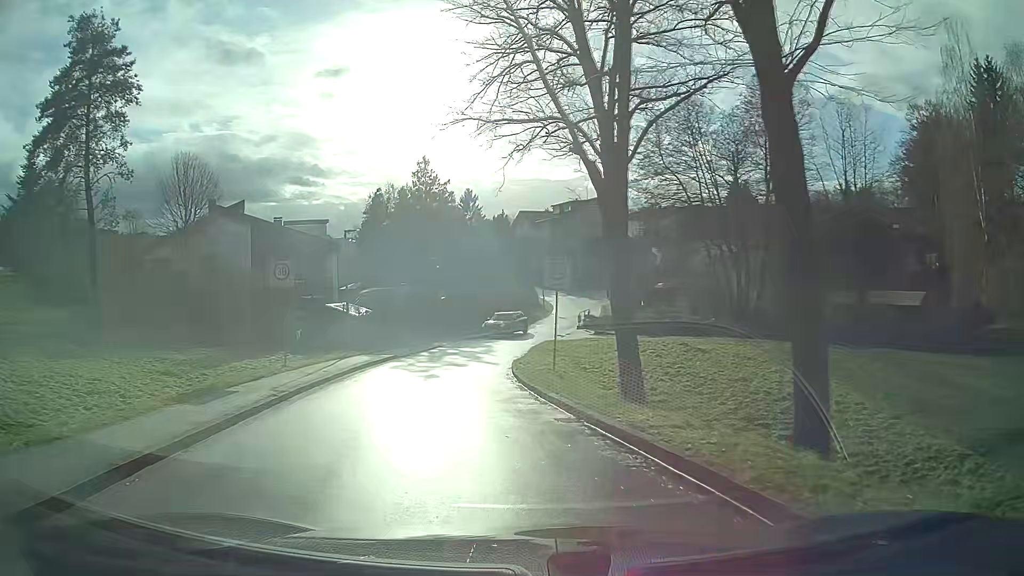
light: Day
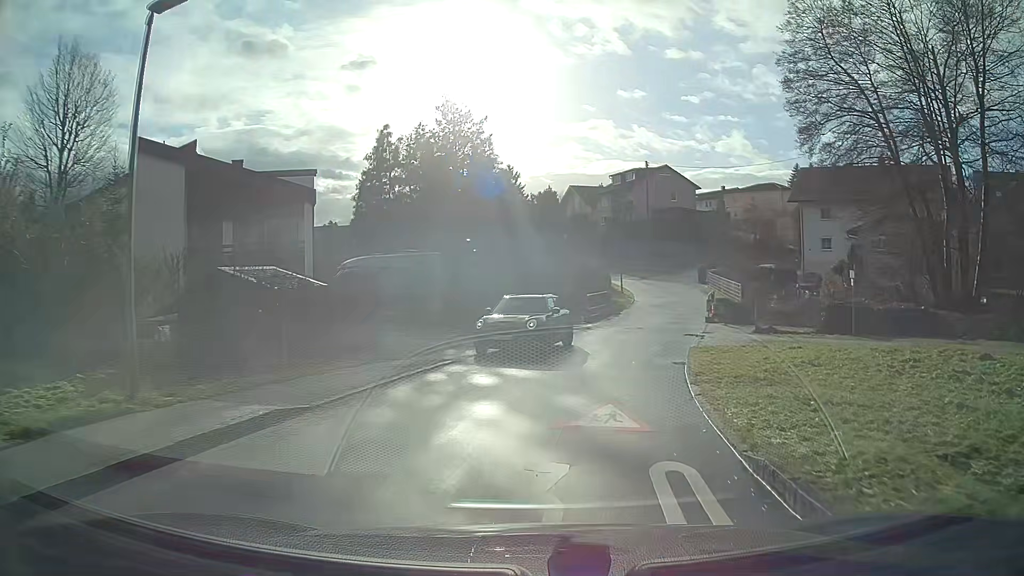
(-1.4, +20.4) m; 0°
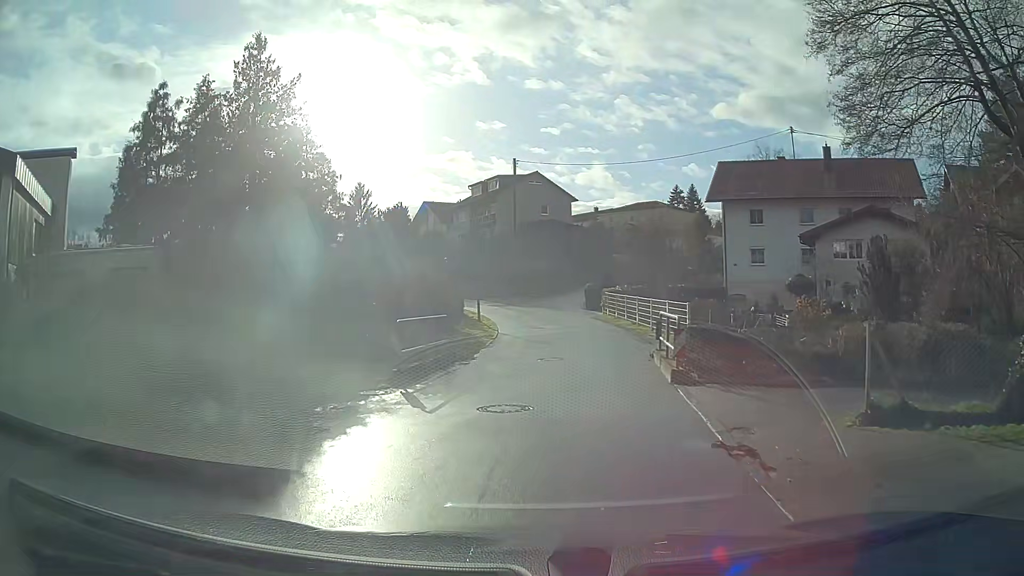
(+1.7, +15.6) m; +10°
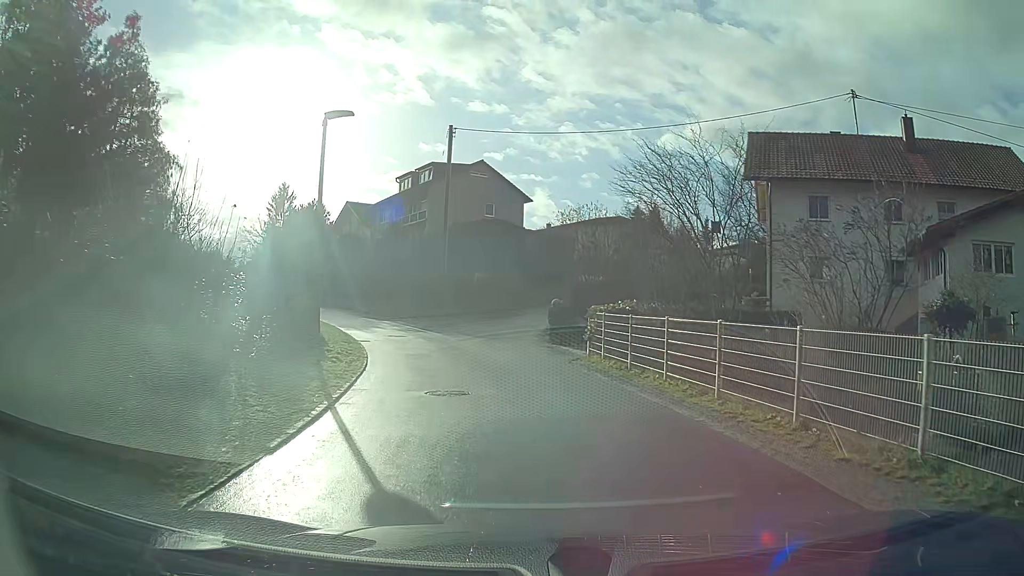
(+0.6, +17.6) m; +5°
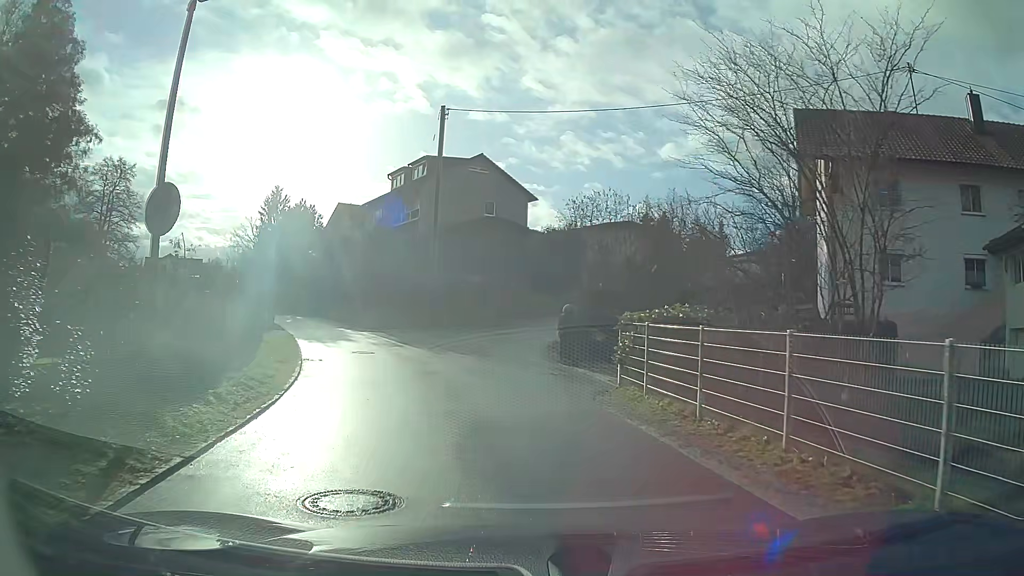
(0.0, +6.1) m; +1°
